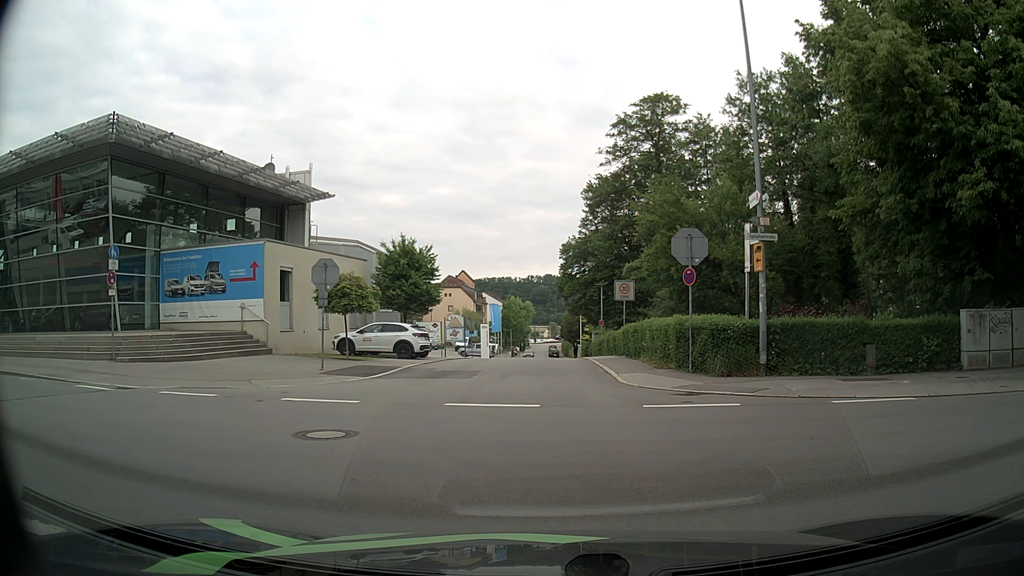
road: residential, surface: asphalt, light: Day
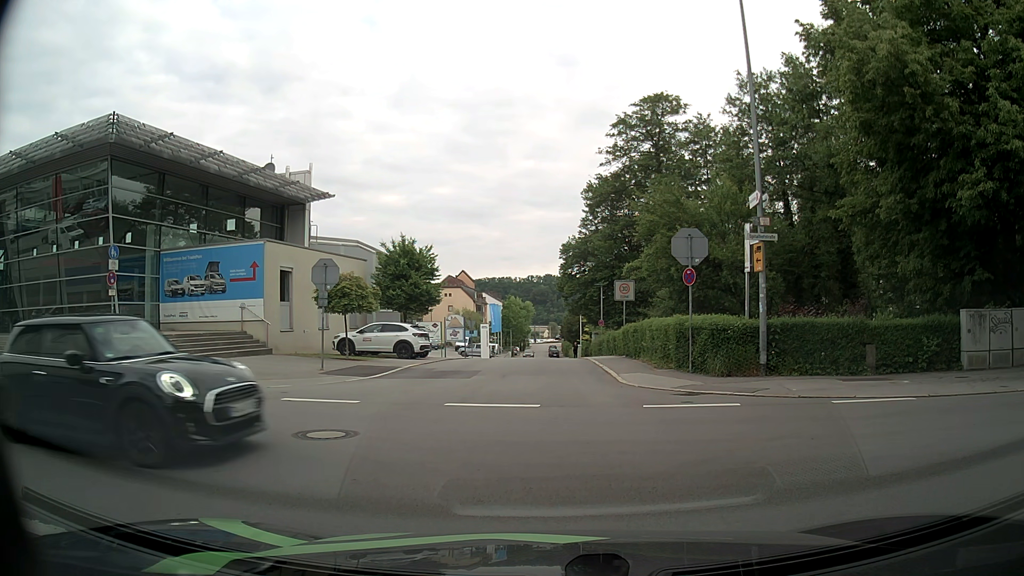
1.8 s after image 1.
(0.0, 0.0) m; 0°
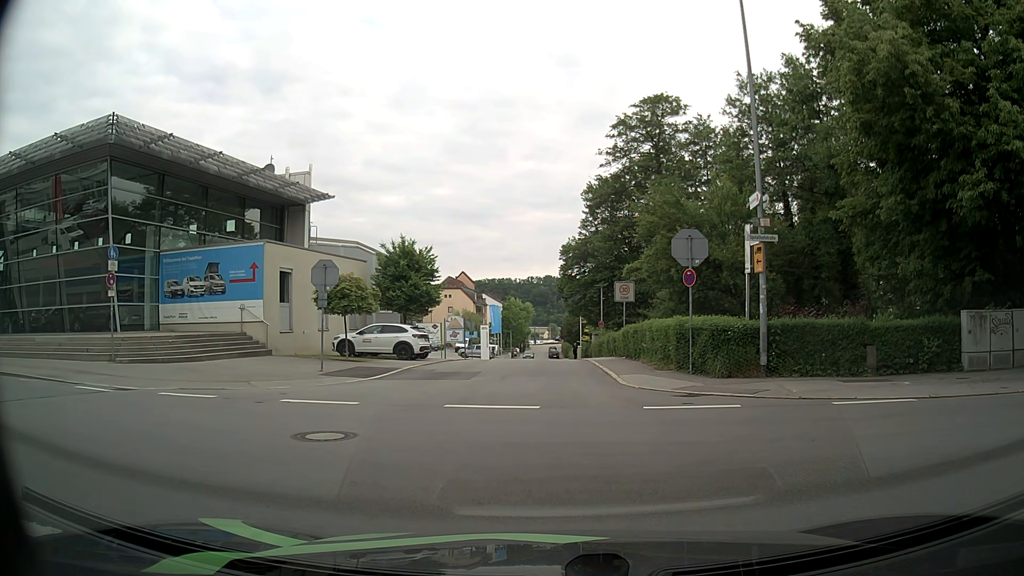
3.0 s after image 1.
(0.0, 0.0) m; 0°
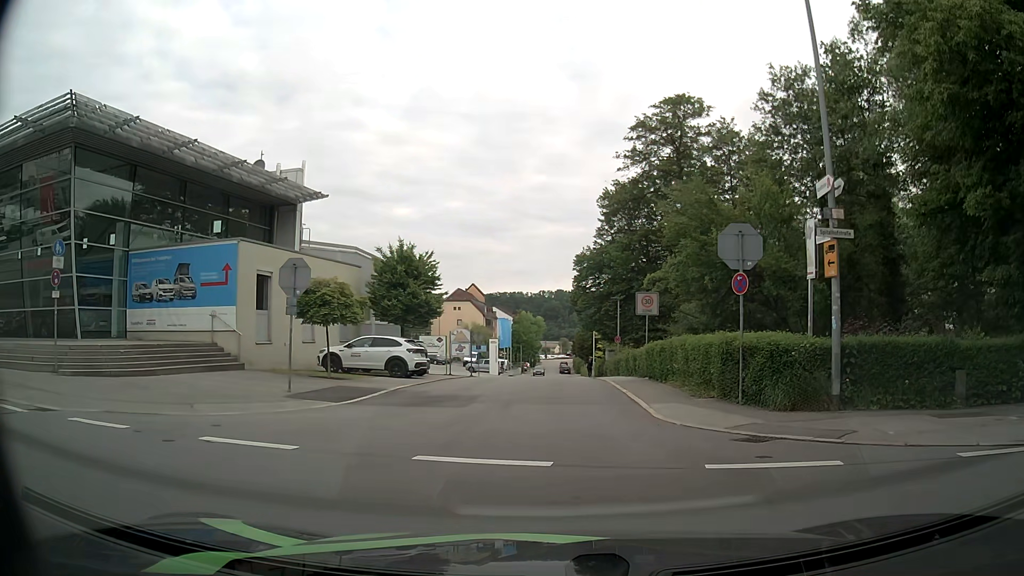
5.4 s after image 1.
(0.0, +3.6) m; +1°
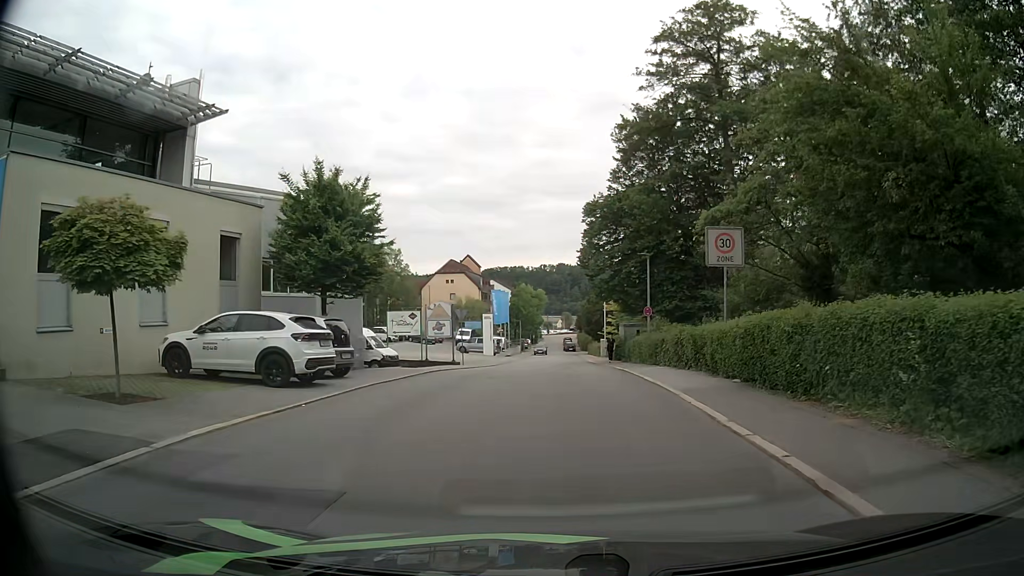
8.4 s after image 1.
(-0.2, +11.9) m; -1°
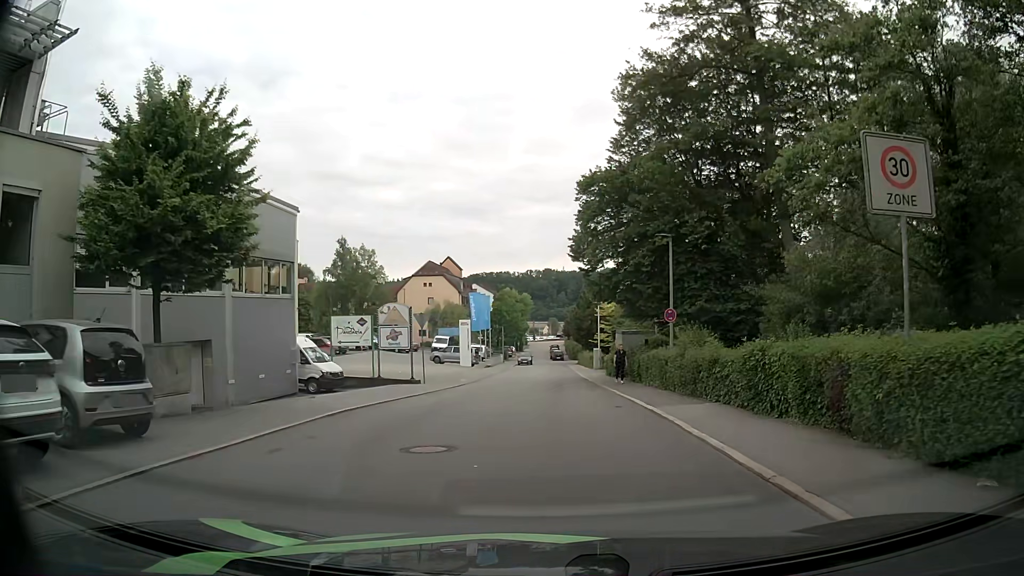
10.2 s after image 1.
(+0.1, +8.8) m; +1°
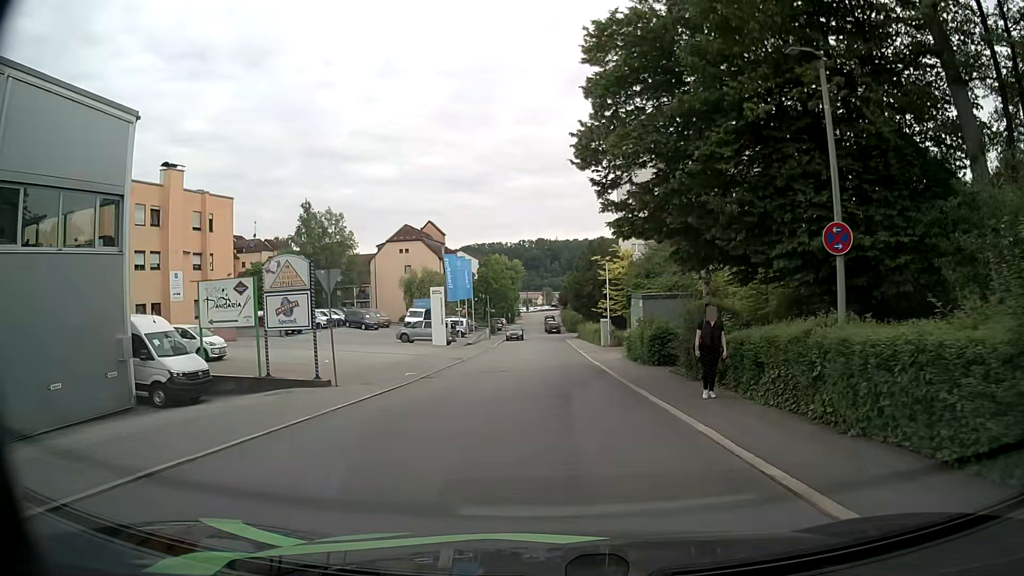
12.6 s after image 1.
(+0.2, +13.3) m; +2°
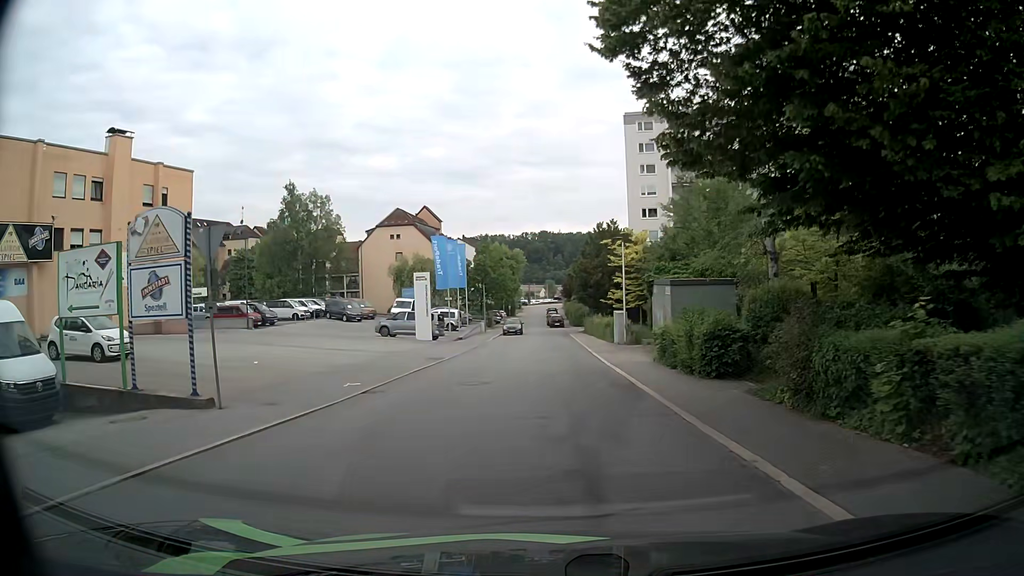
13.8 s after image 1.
(-0.1, +7.5) m; -1°
